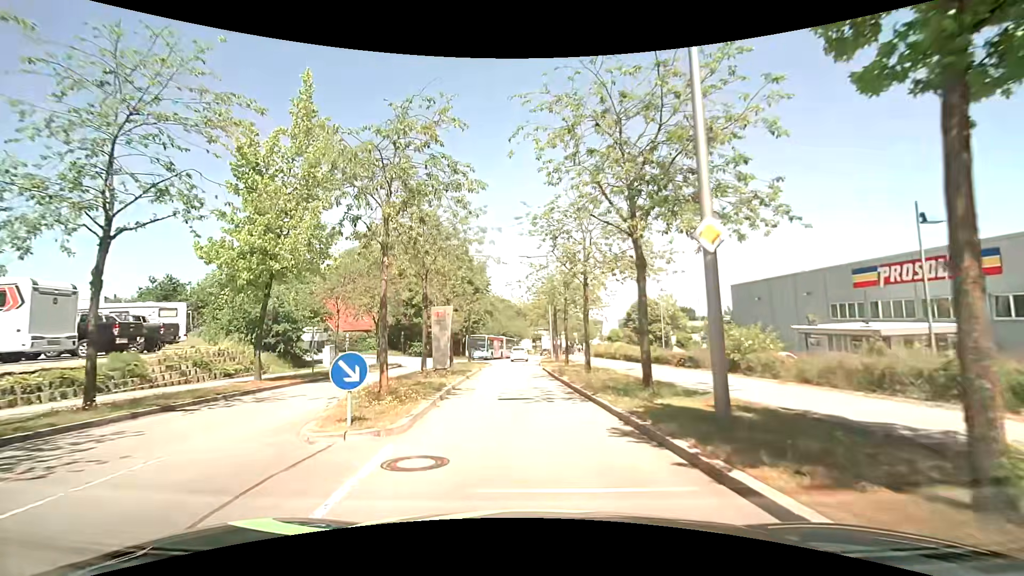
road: residential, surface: asphalt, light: Day
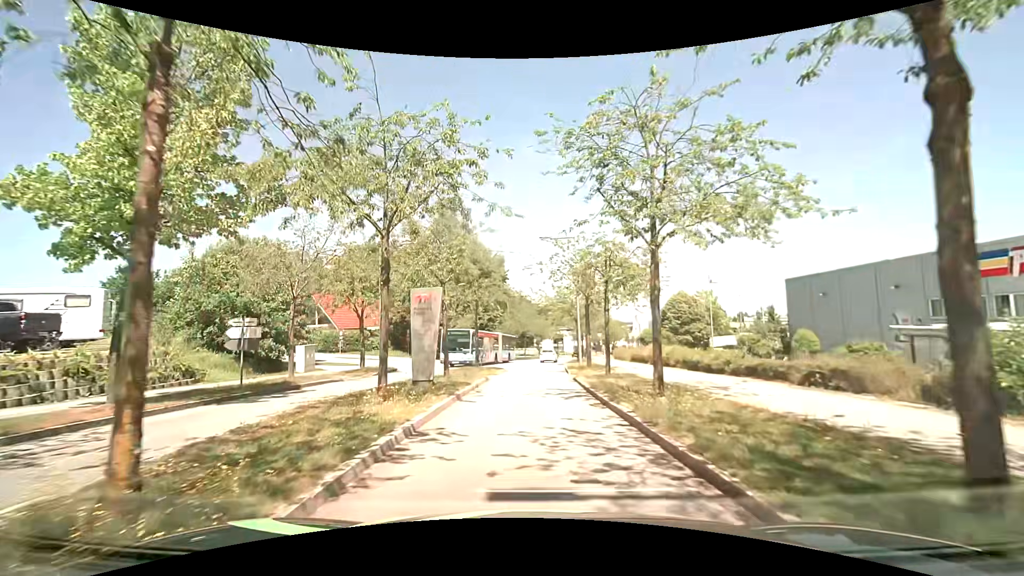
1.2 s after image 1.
(-0.1, +7.8) m; -2°
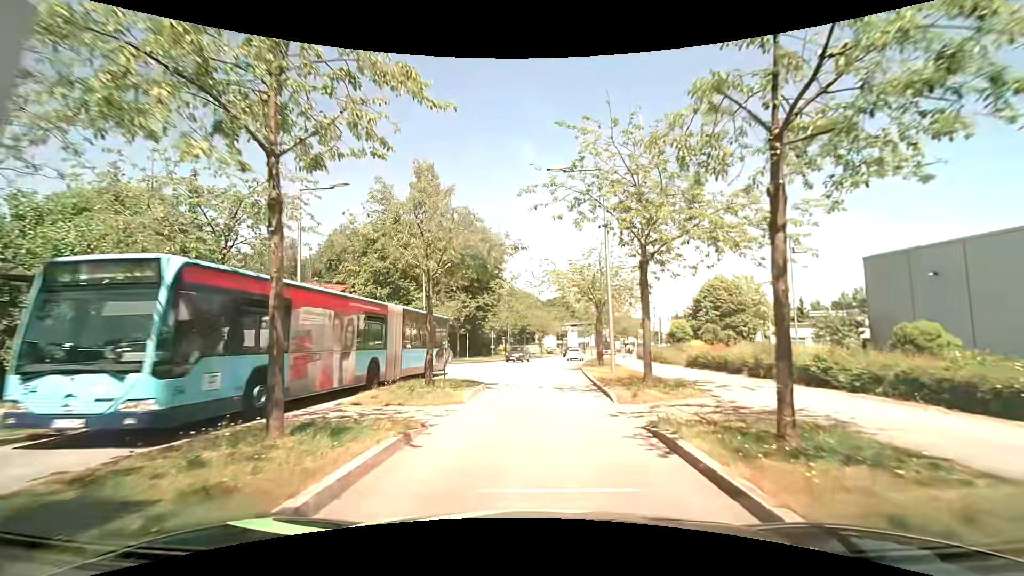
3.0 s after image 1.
(0.0, +13.4) m; 0°
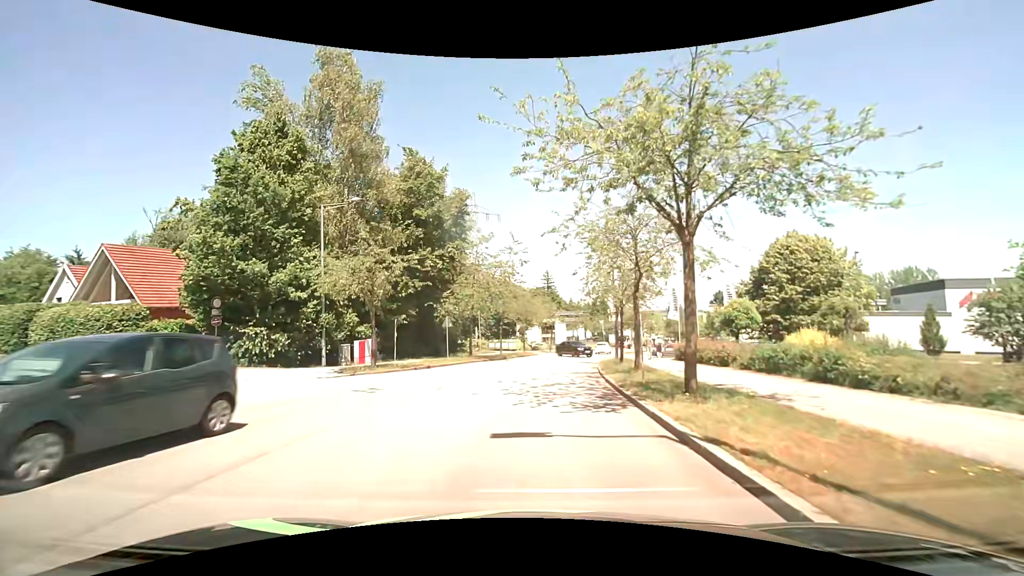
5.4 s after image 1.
(+0.4, +19.3) m; +2°
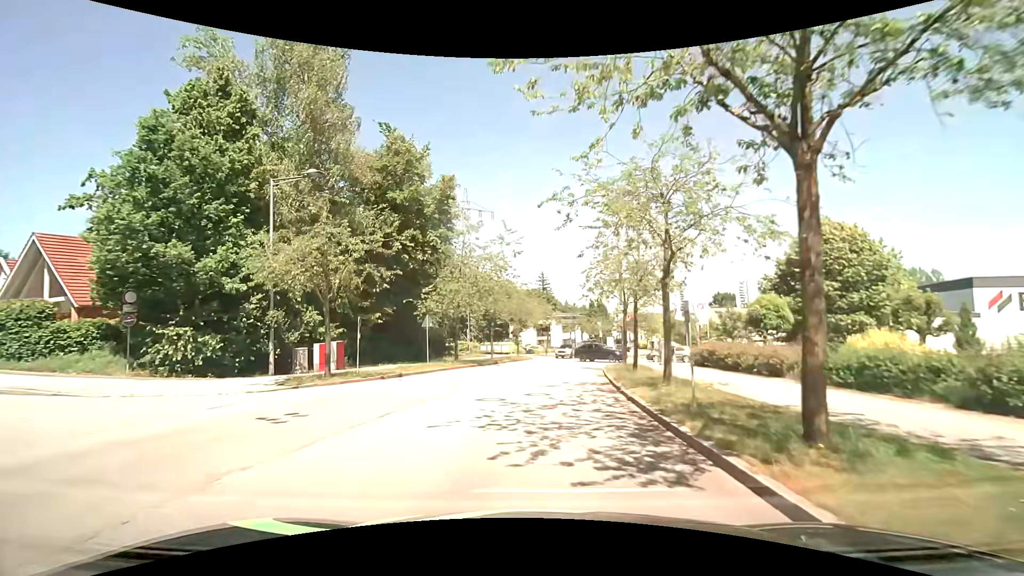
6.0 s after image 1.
(0.0, +4.8) m; +1°
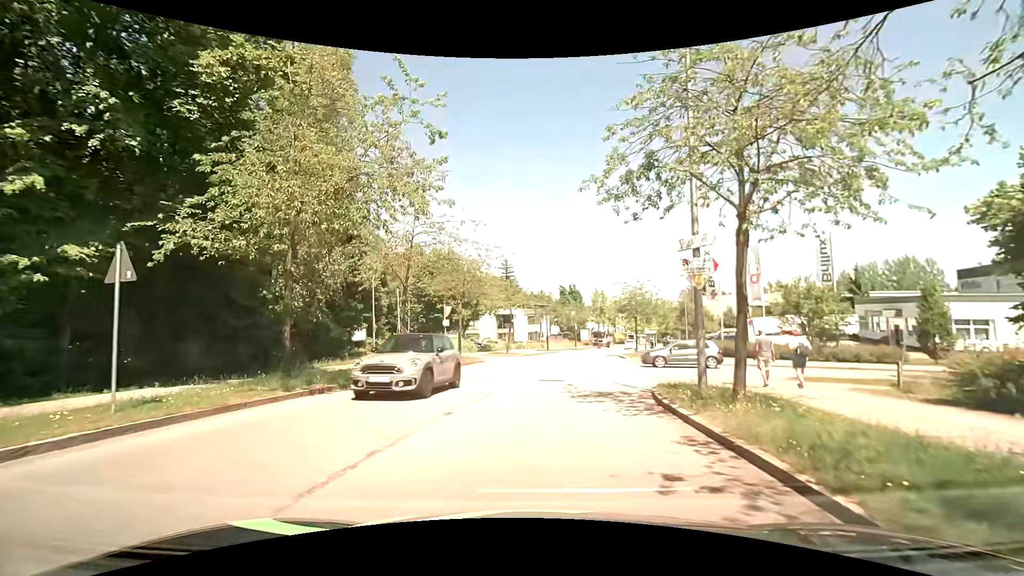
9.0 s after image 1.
(+0.6, +19.3) m; +5°
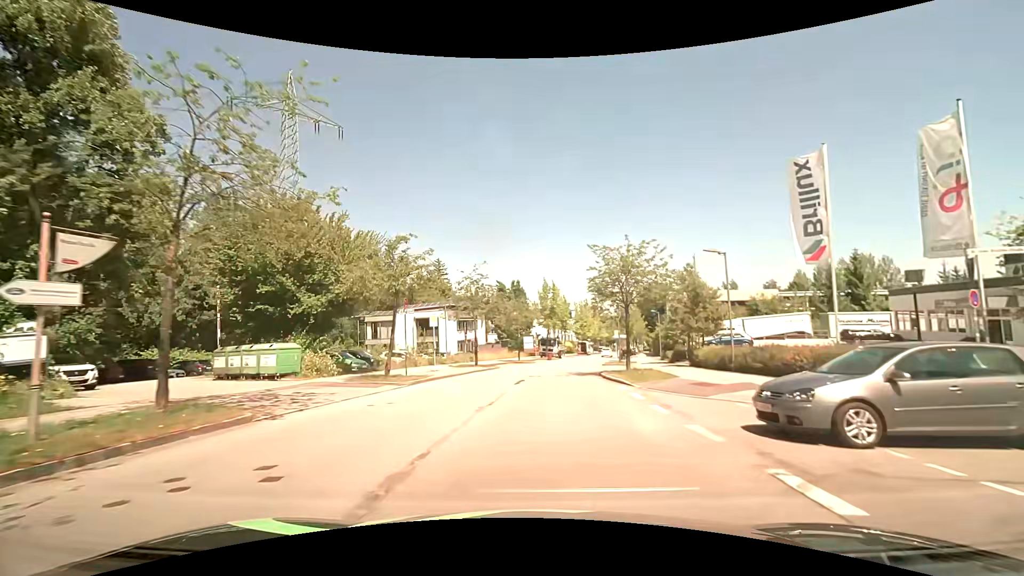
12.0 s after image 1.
(+0.8, +20.8) m; +6°
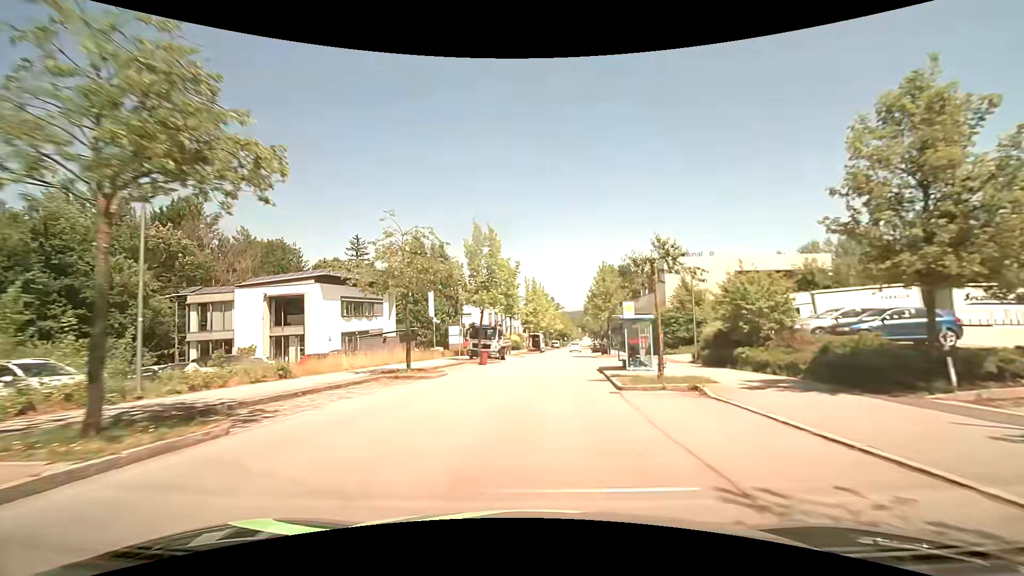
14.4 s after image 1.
(+1.5, +26.8) m; +7°
(0, +10) (+1, +20) (+1, +30) (+2, +40) (+3, +50) (+4, +60) (+5, +70) (+6, +80) (+7, +90) (+8, +100) m
